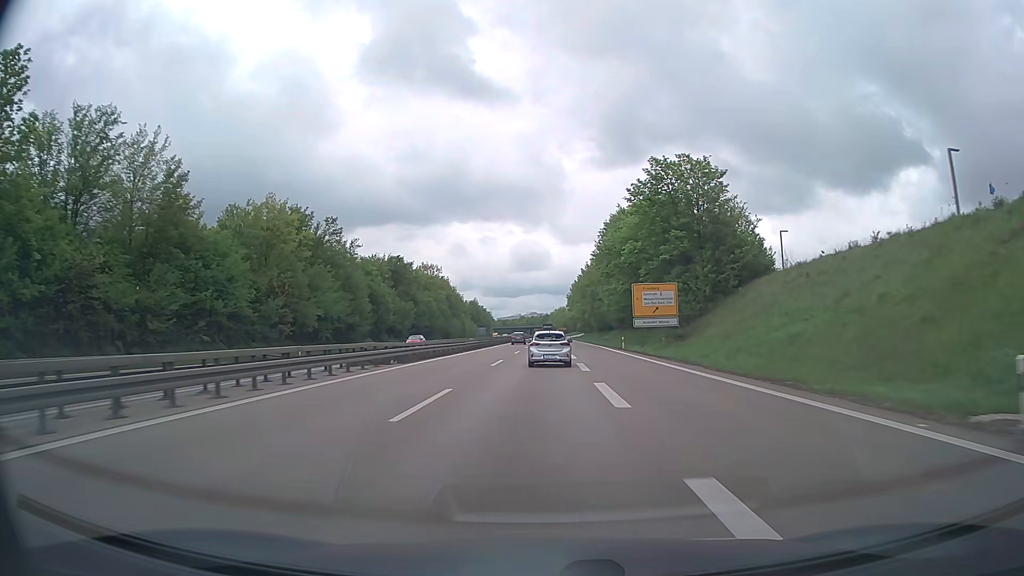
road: trunk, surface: asphalt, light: Day
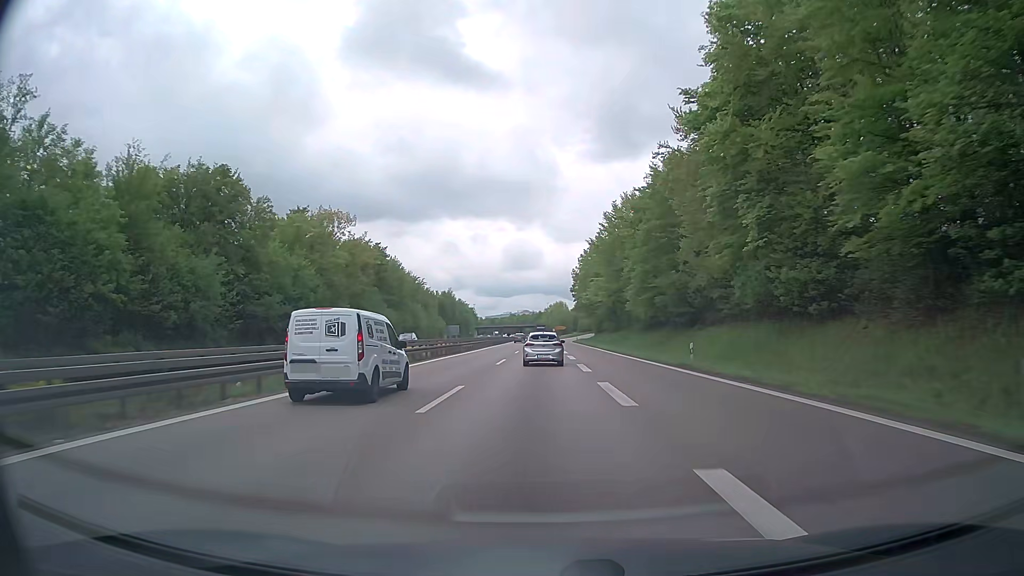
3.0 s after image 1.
(+0.3, +72.1) m; 0°
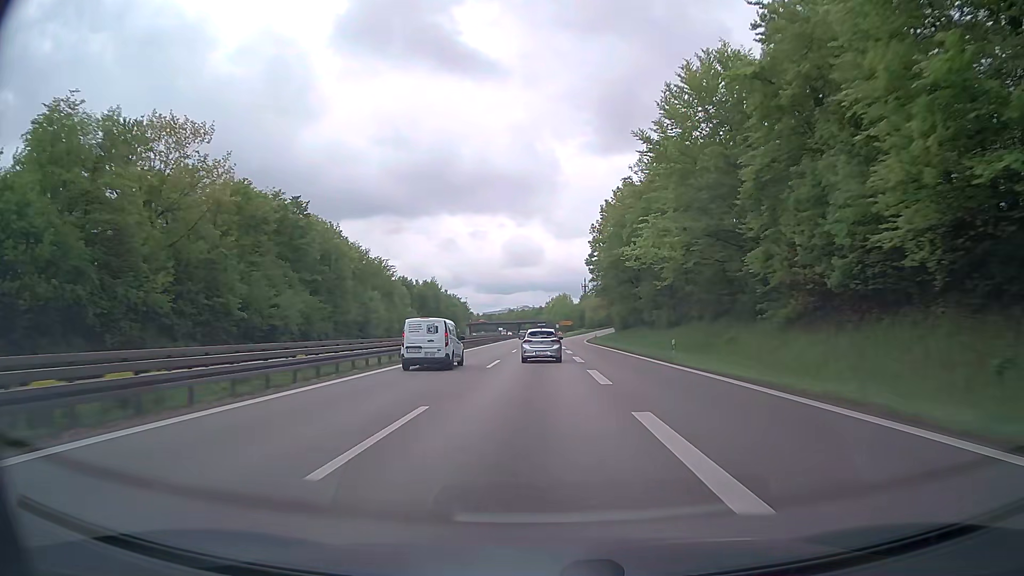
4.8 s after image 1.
(+0.2, +43.6) m; 0°
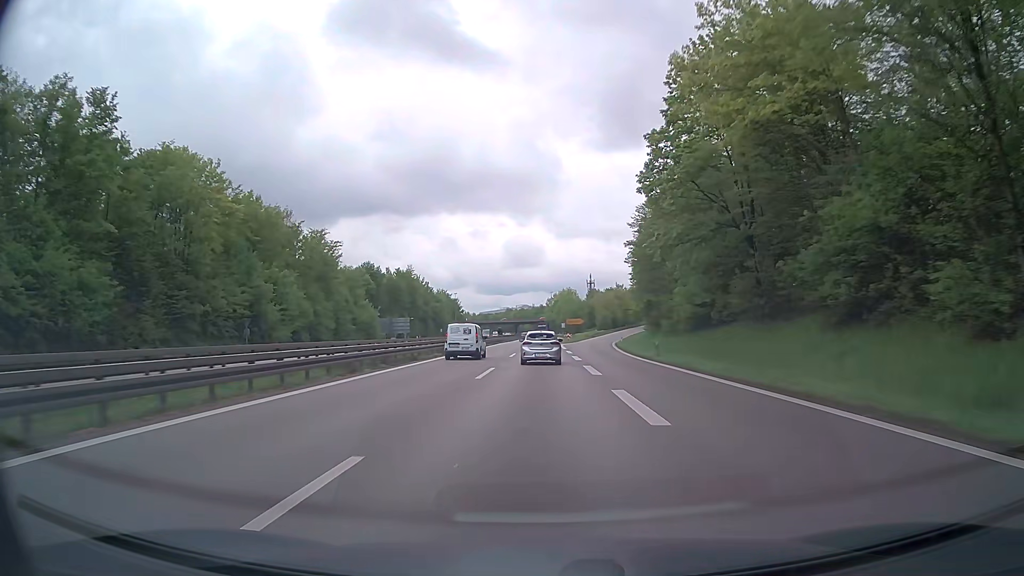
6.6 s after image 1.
(0.0, +43.3) m; 0°
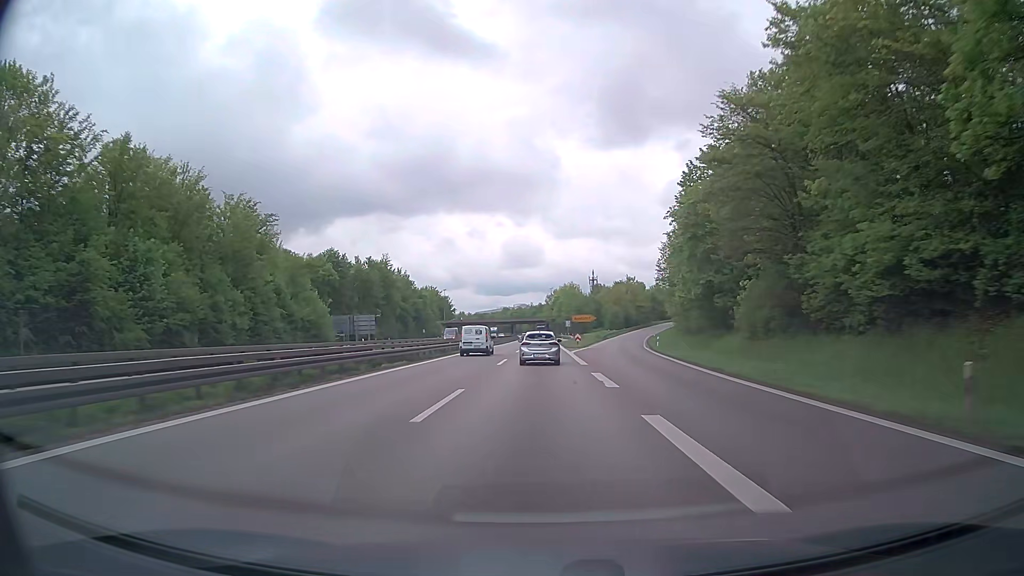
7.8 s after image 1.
(+0.2, +28.7) m; 0°
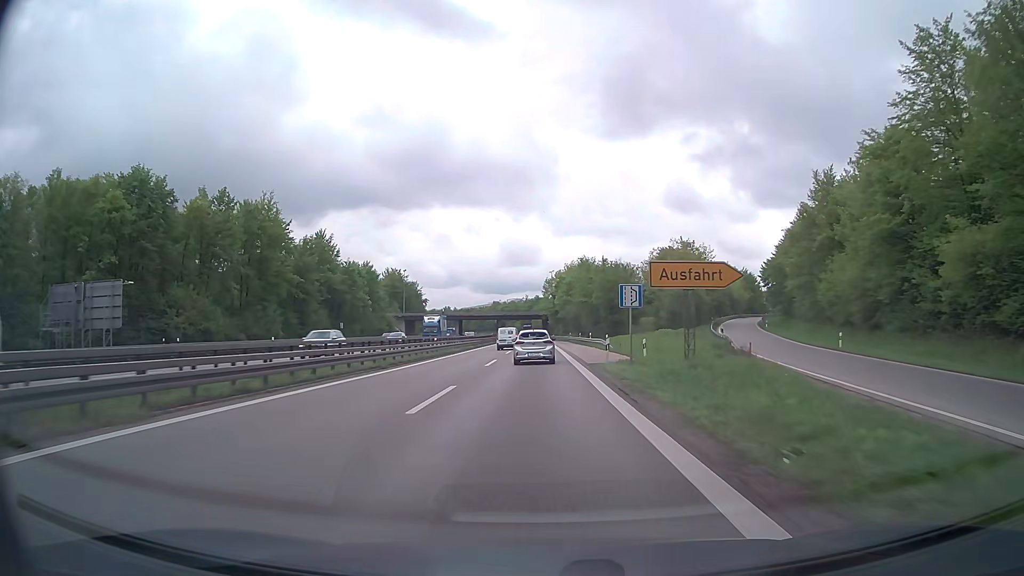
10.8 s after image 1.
(+0.1, +71.6) m; 0°
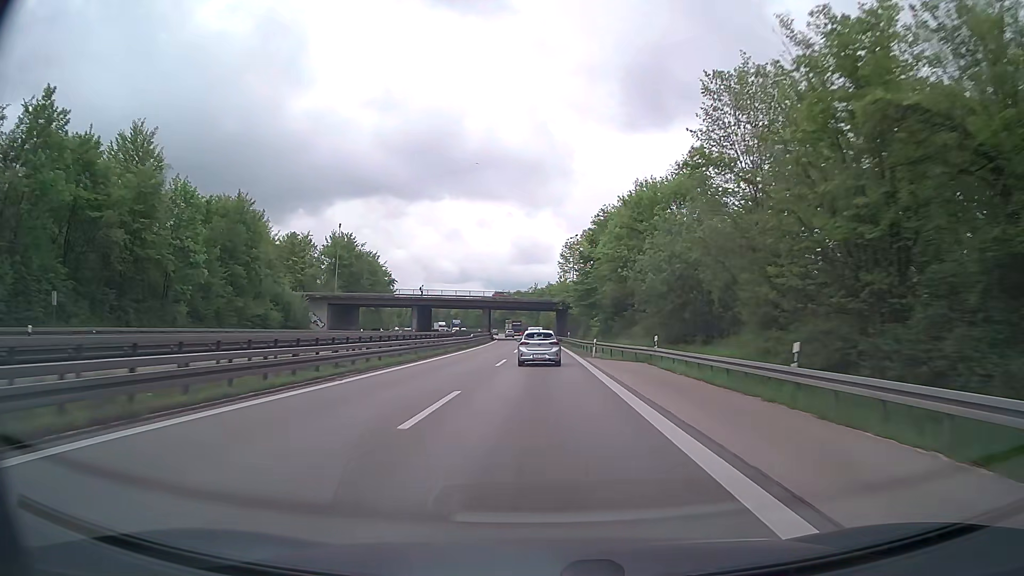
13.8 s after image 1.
(-0.6, +71.1) m; -1°
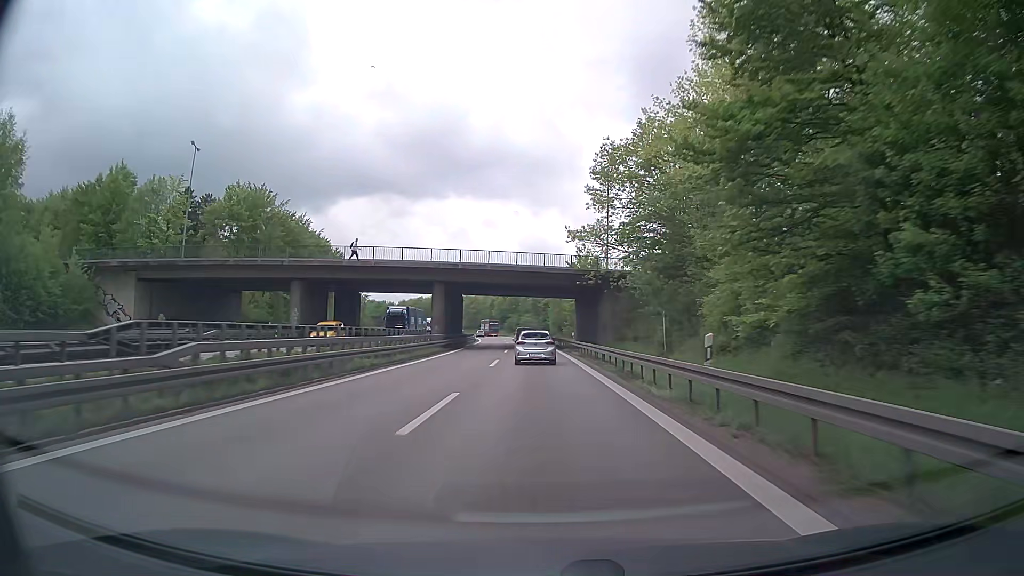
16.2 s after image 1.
(-0.1, +54.6) m; -1°
(0, +10) (0, +20) (0, +30) (0, +40) (-1, +50) (-1, +60) (-1, +70) (-2, +80) (-2, +90) (-3, +100) m
